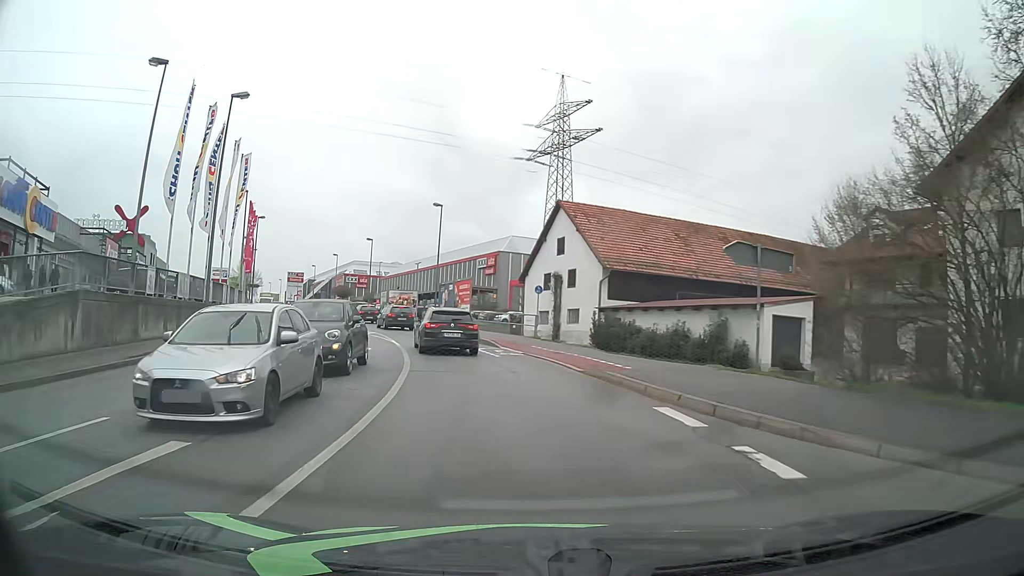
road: tertiary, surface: asphalt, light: Day
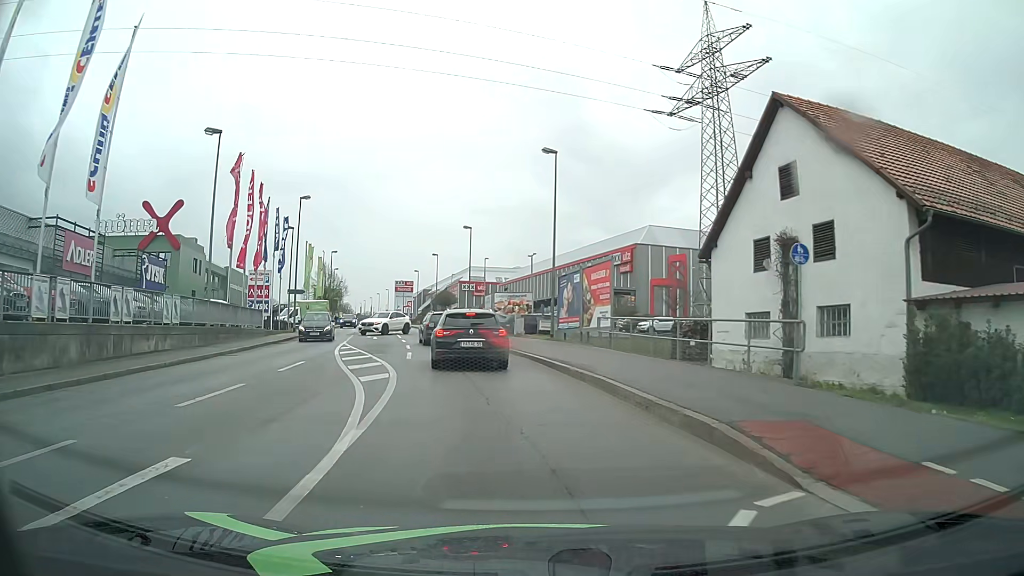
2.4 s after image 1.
(-2.0, +20.4) m; -11°
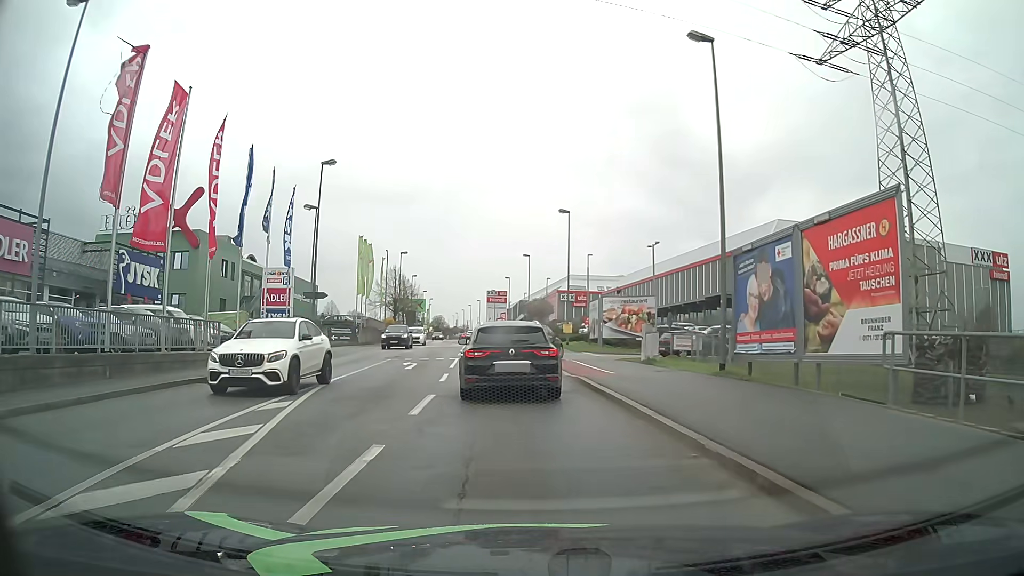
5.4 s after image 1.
(-1.3, +15.6) m; -9°
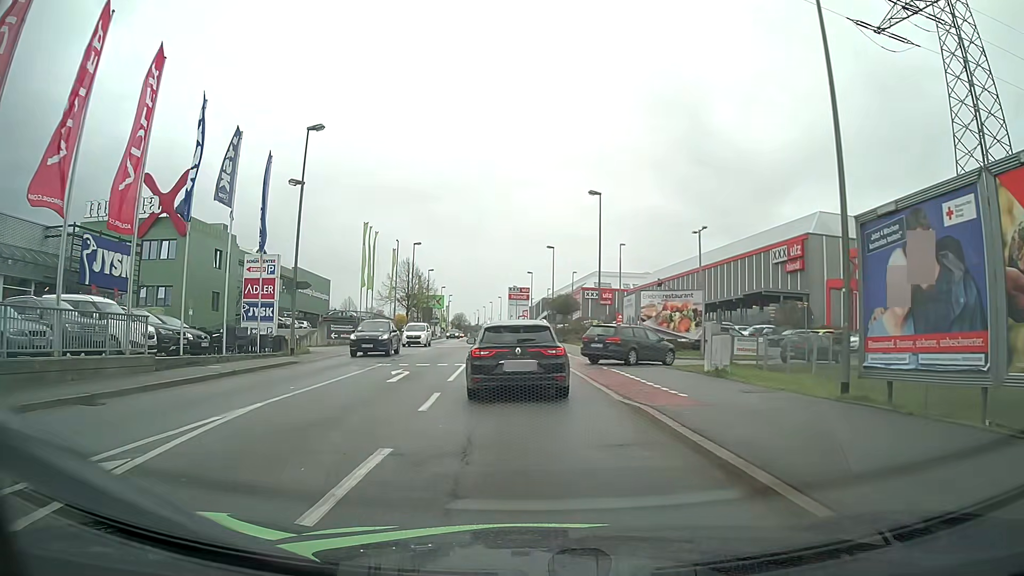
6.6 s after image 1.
(-0.1, +6.4) m; -2°
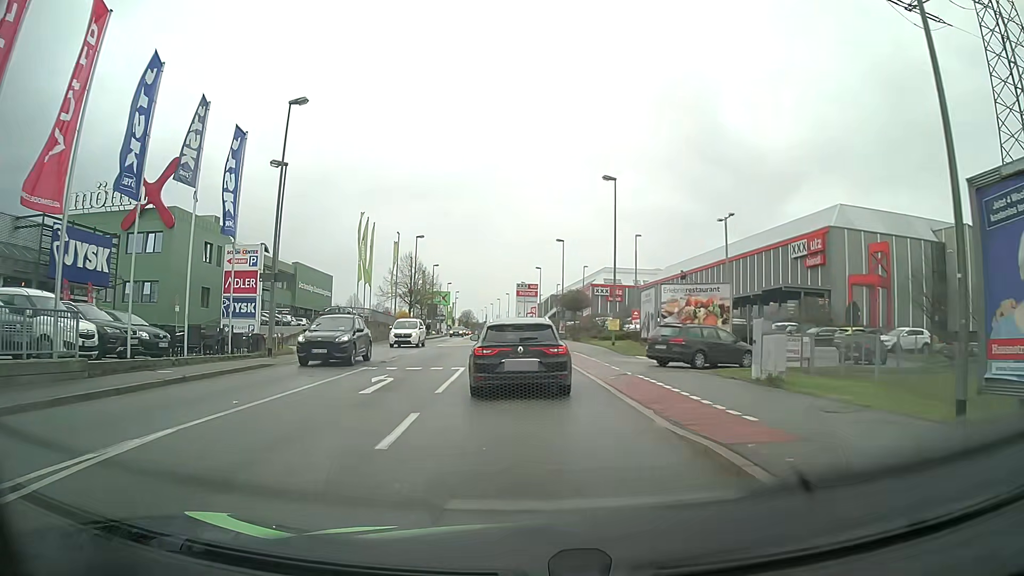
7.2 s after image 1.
(0.0, +3.6) m; -1°
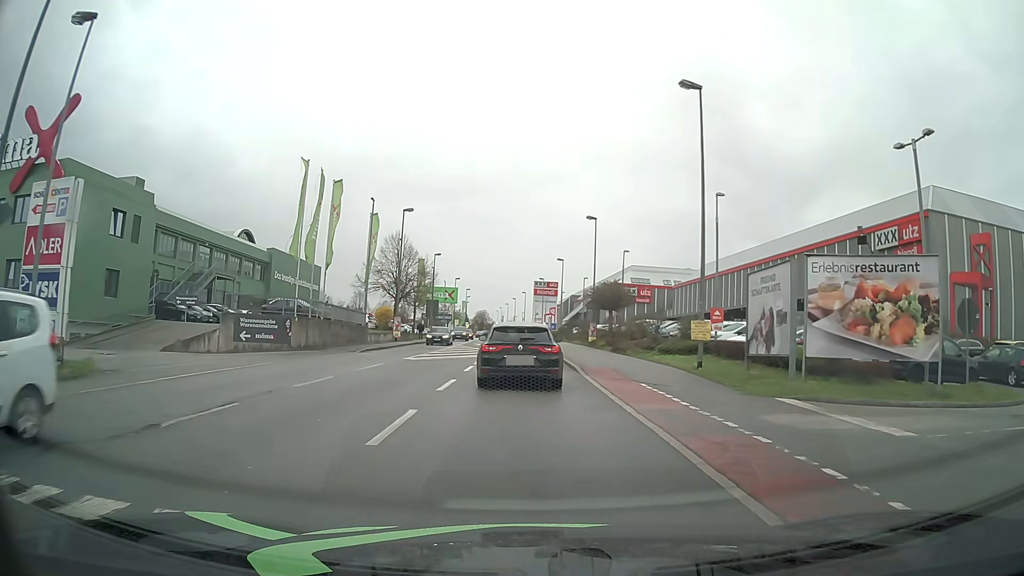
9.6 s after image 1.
(-0.1, +16.5) m; -1°
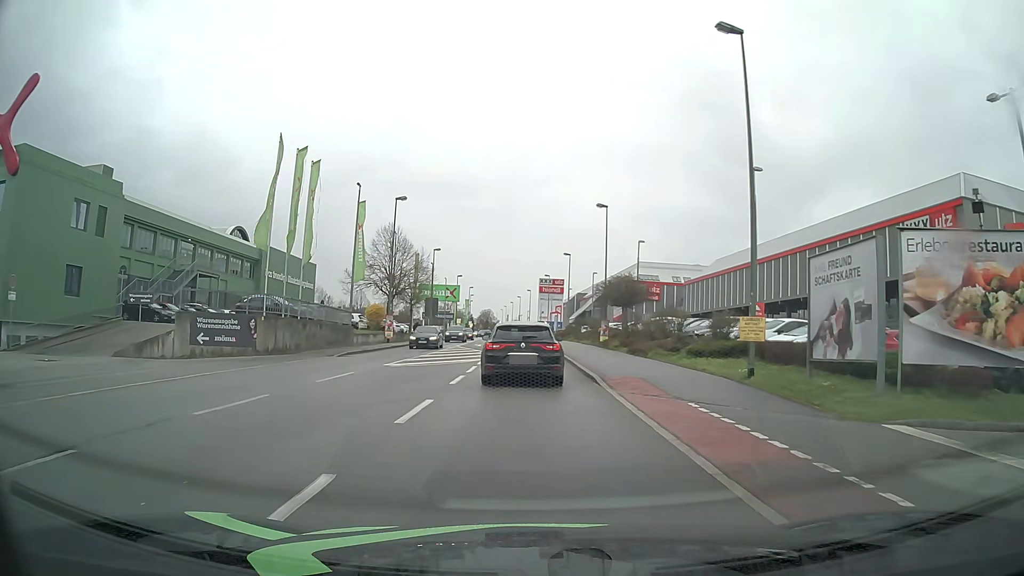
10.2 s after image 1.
(0.0, +4.7) m; -1°
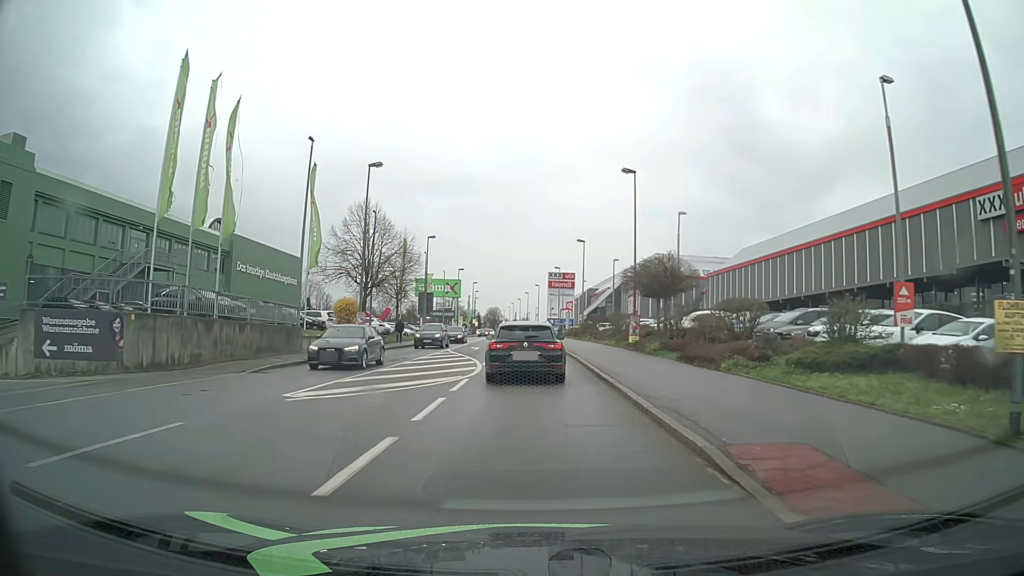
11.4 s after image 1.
(0.0, +10.1) m; 0°
(0, +10) (0, +20) (0, +30) (0, +40) (0, +50) (-1, +60) (-1, +70) (-1, +80) (-2, +90) (-2, +100) m
